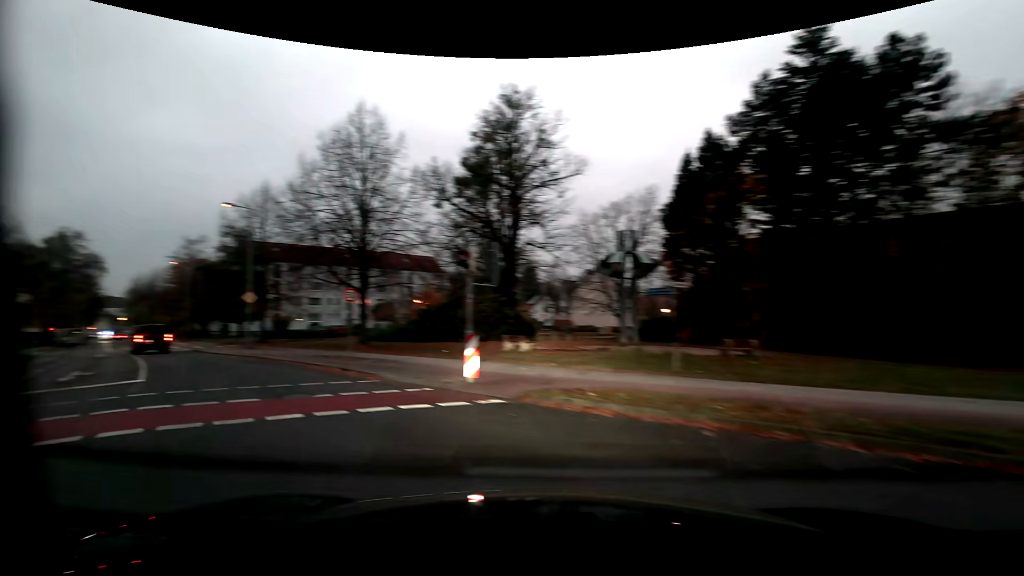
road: residential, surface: asphalt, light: Dusk
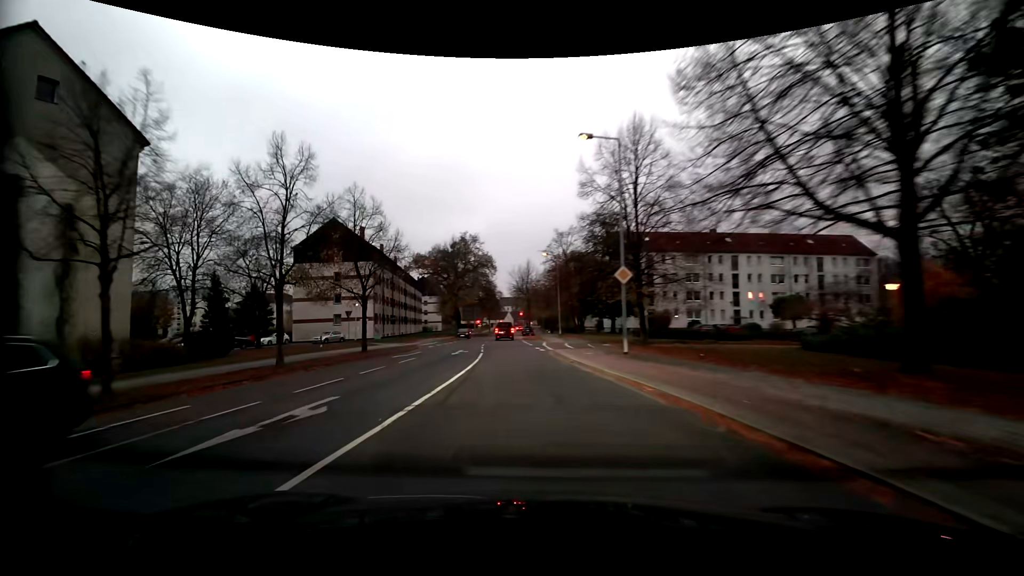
(-7.3, +15.0) m; -39°
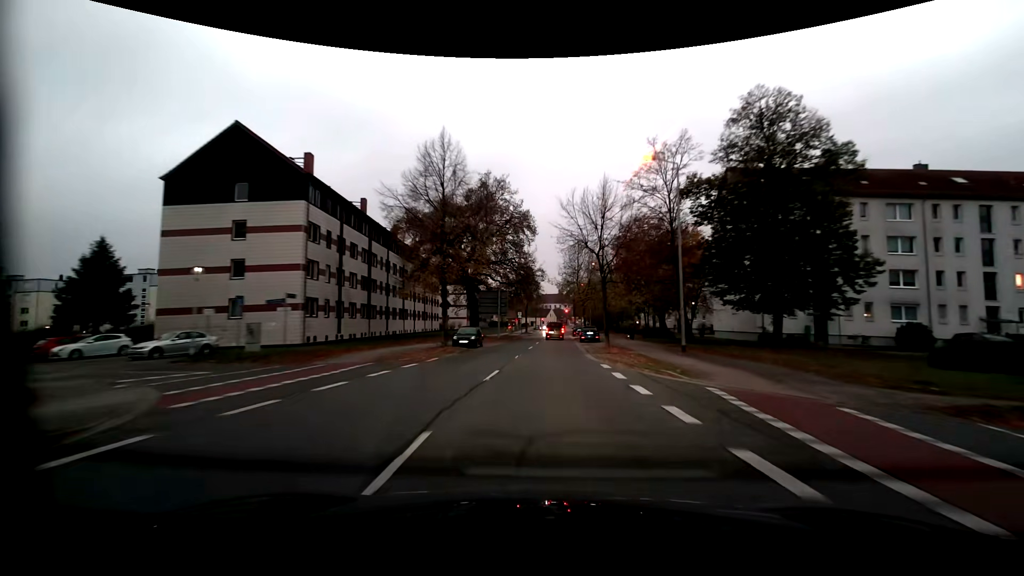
(-2.0, +34.2) m; -4°
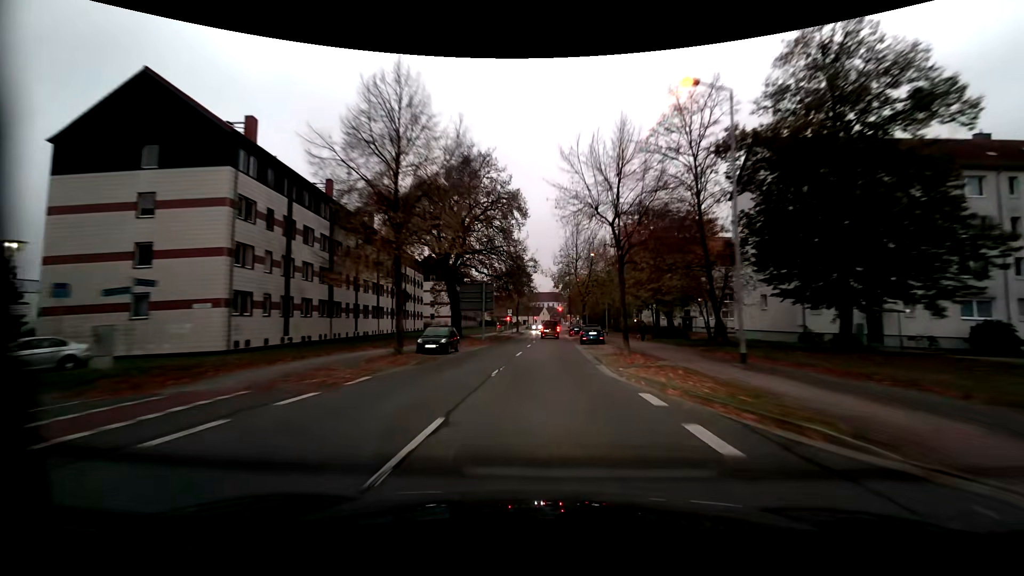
(+0.1, +8.0) m; +1°
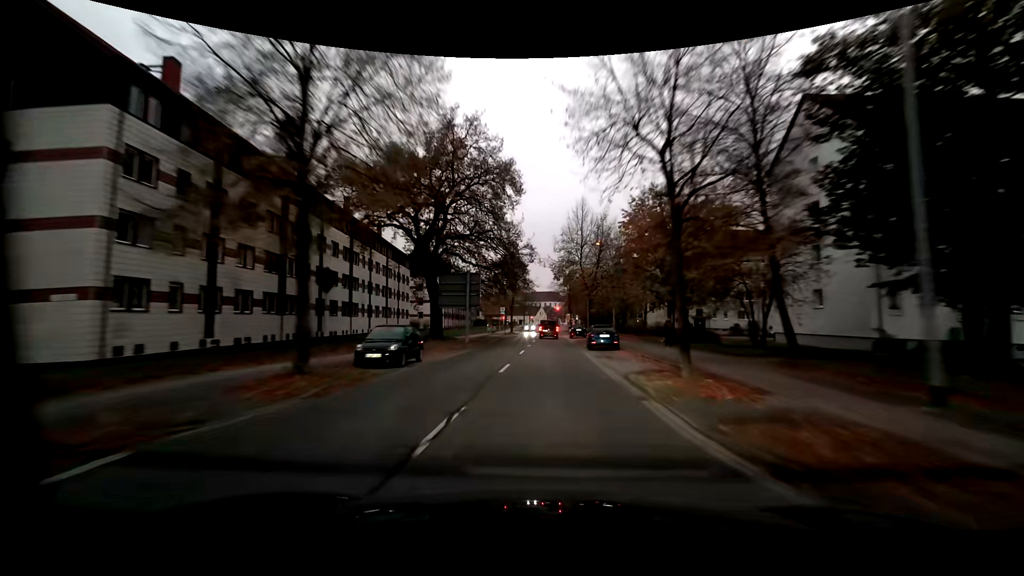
(0.0, +8.1) m; 0°
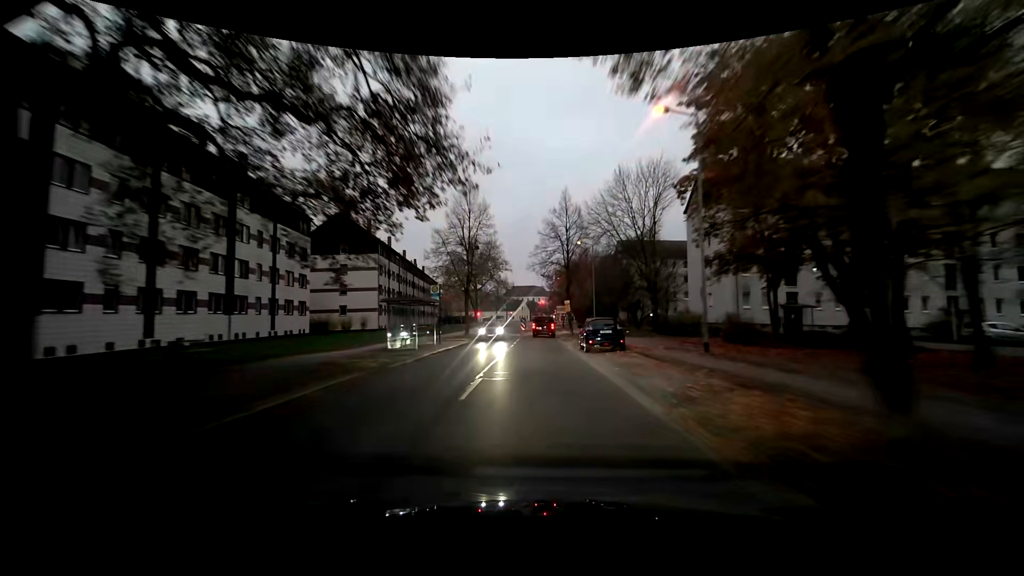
(+0.7, +32.5) m; +2°
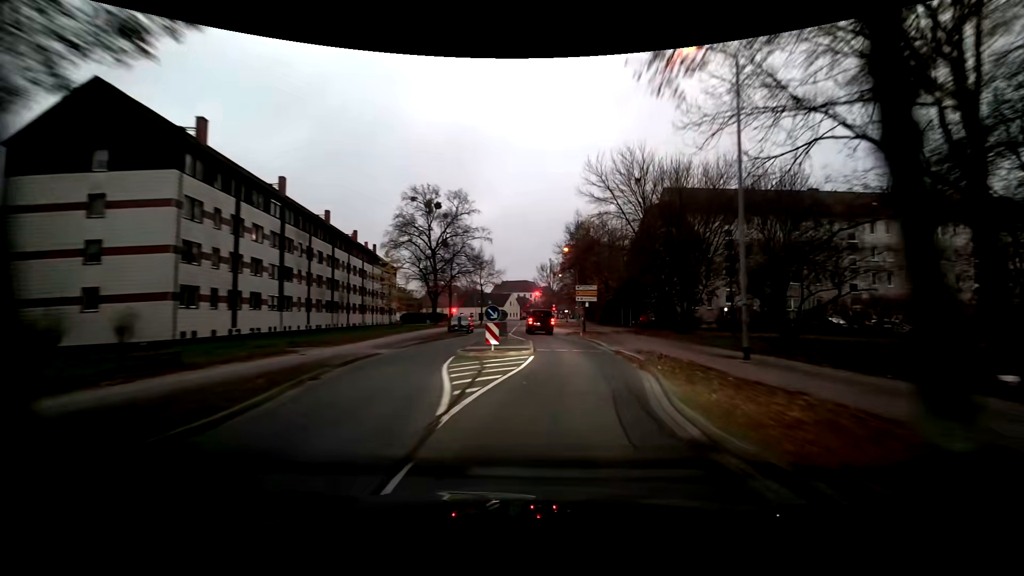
(-0.3, +38.5) m; +1°
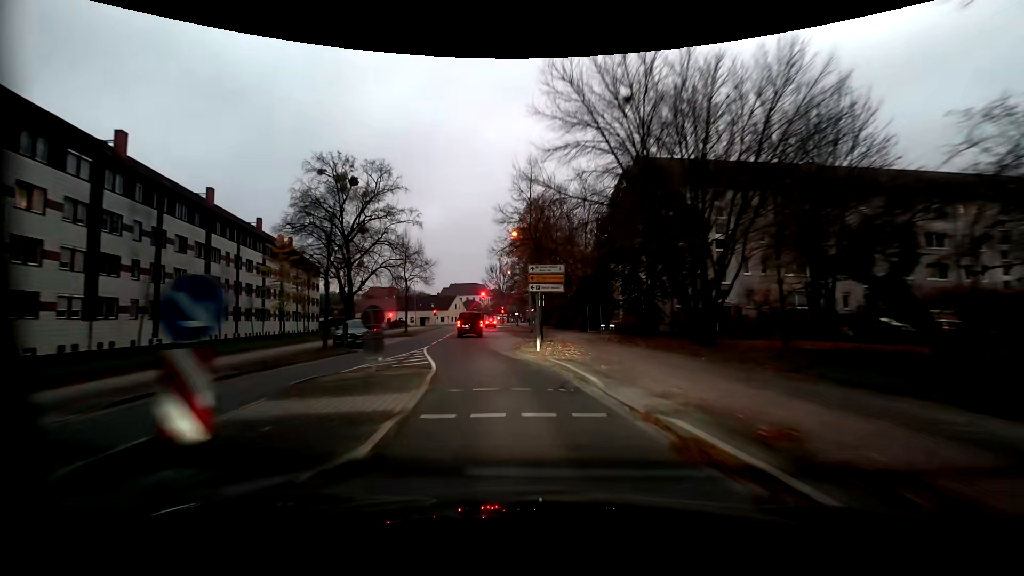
(+0.8, +13.5) m; +6°
